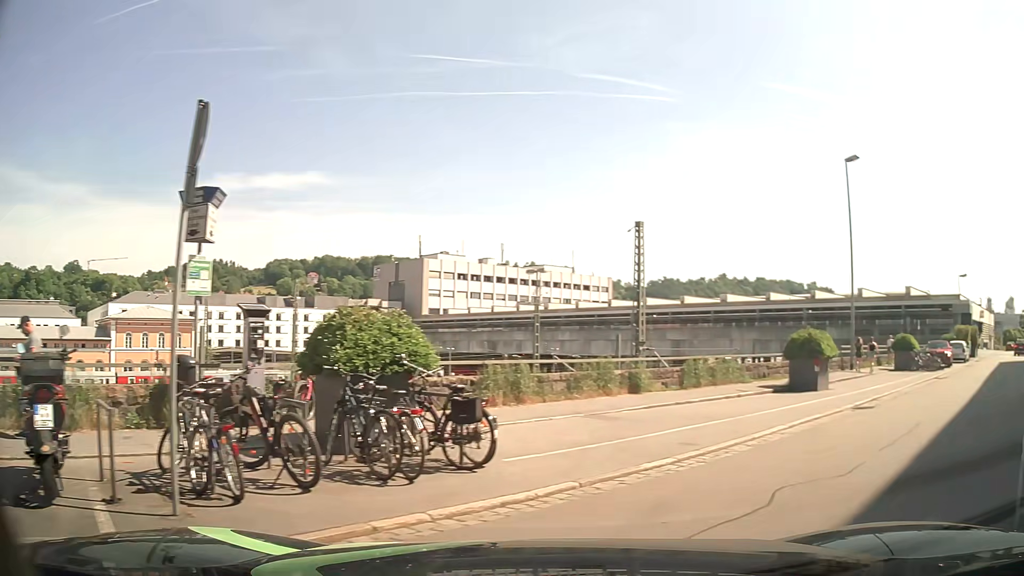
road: residential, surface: asphalt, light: Day
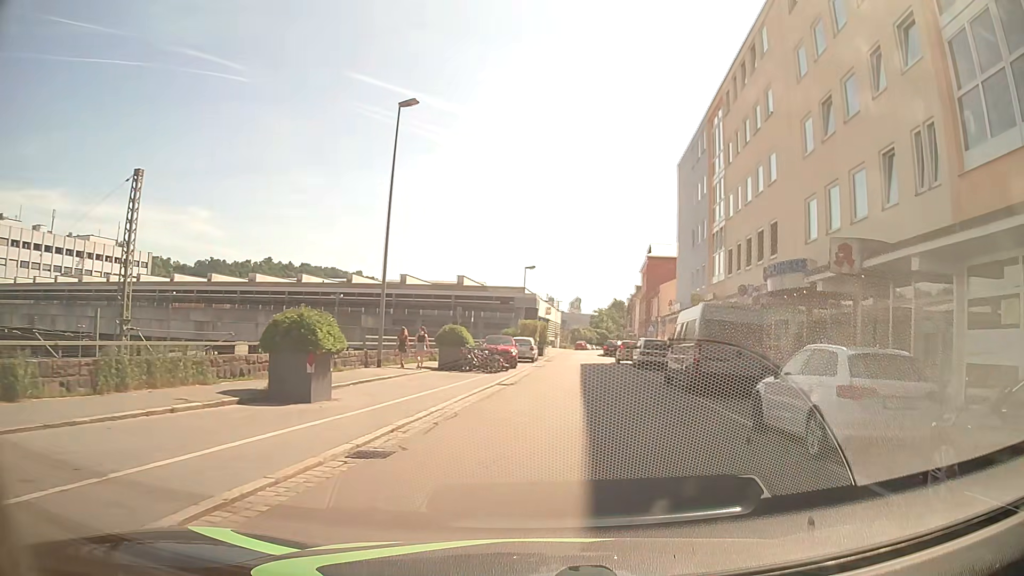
(+3.4, +6.7) m; +44°
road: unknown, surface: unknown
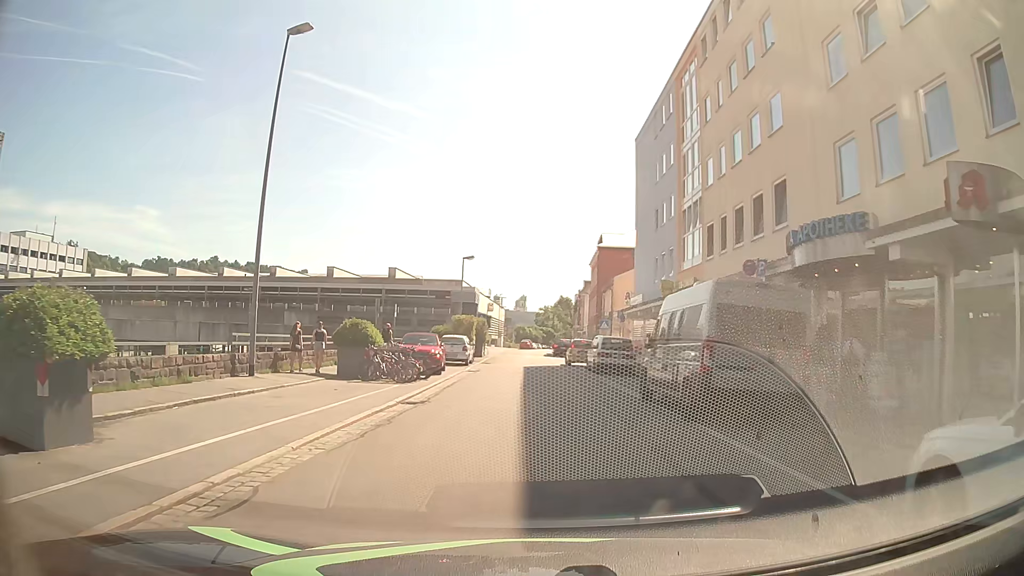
(+0.4, +6.9) m; +5°
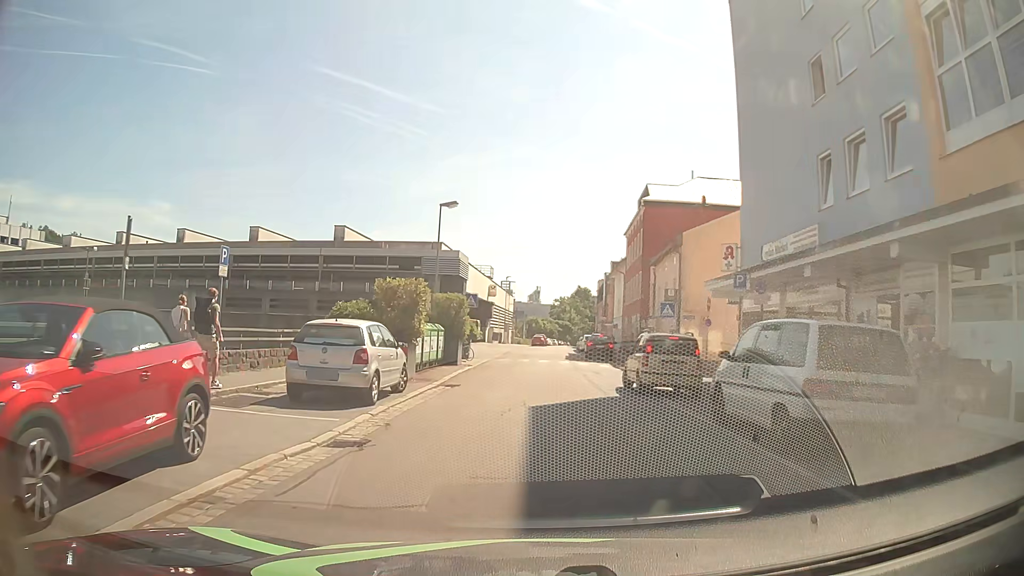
(-0.3, +21.7) m; -2°
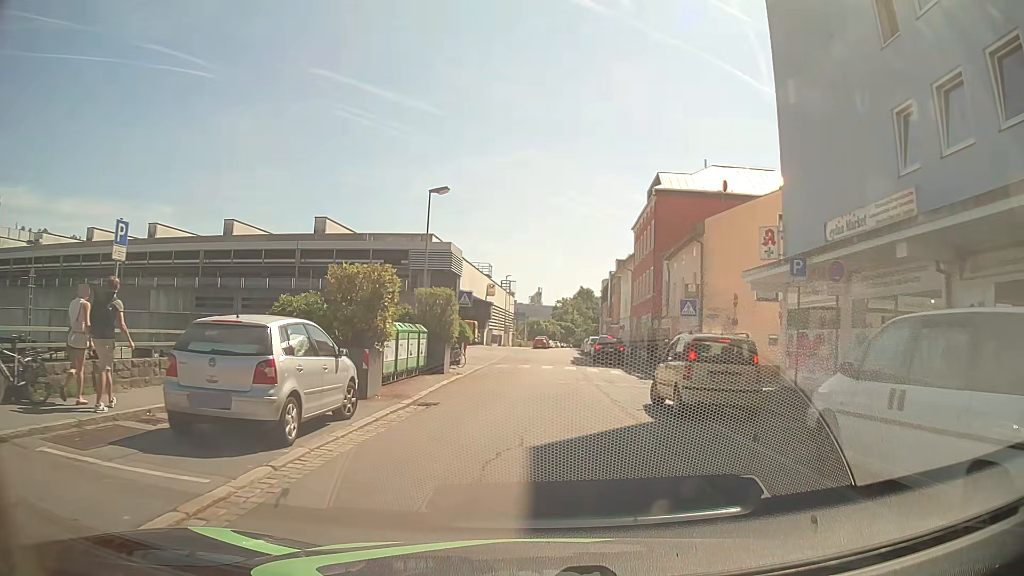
(0.0, +4.2) m; +1°
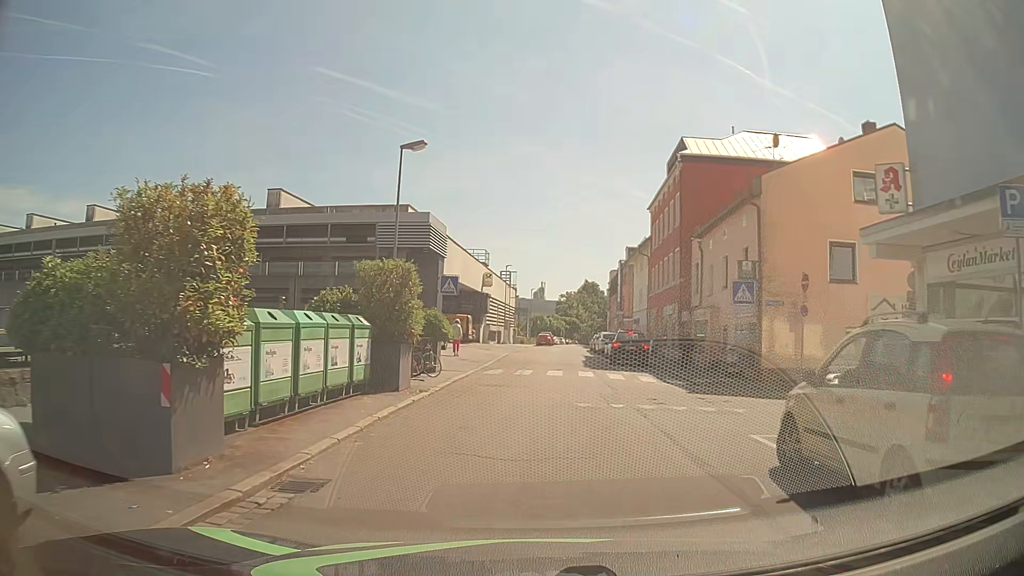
(-0.1, +7.4) m; -1°
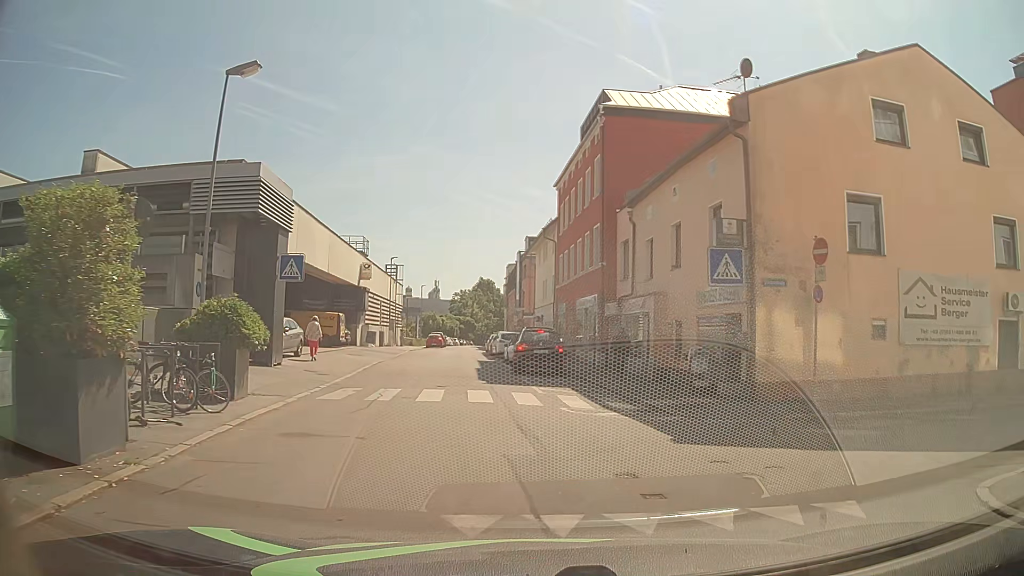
(+0.3, +7.8) m; +10°
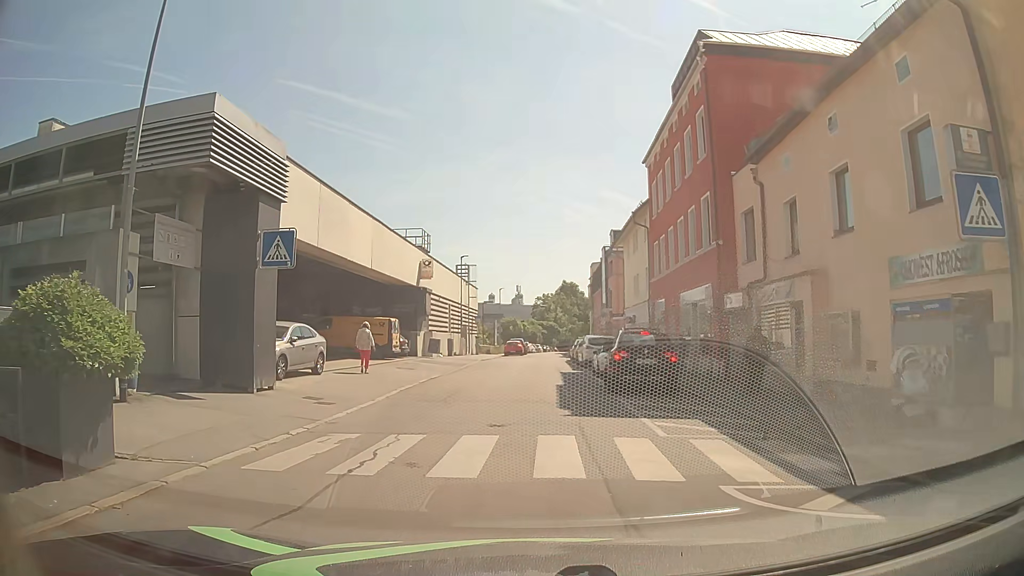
(-0.4, +6.8) m; -7°
(-1, +10) (-1, +20) (-1, +30) (-1, +40) (-1, +50) (0, +60) (0, +70) (+1, +80) (+1, +90) (+3, +100) m
